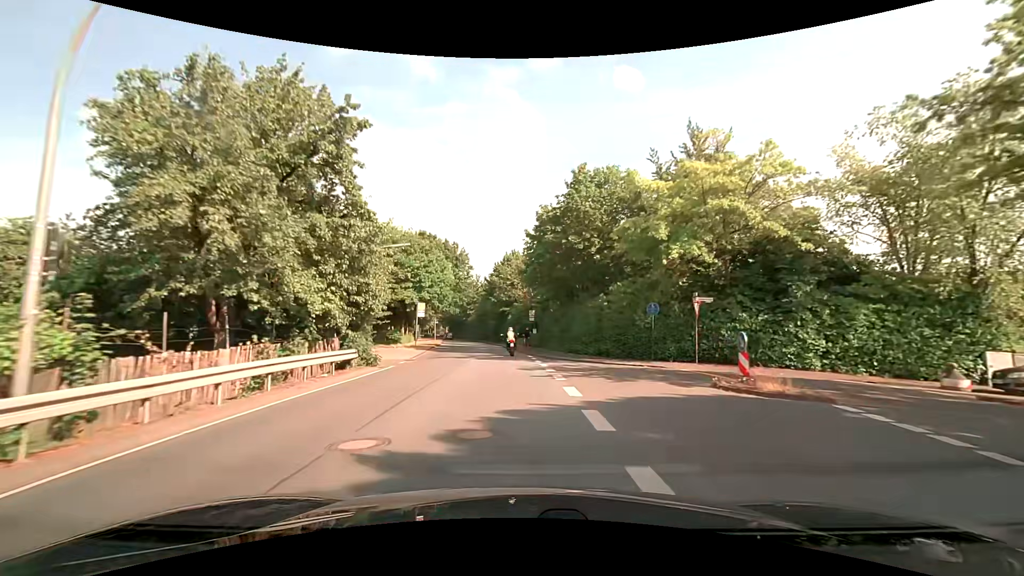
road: tertiary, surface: asphalt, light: Day
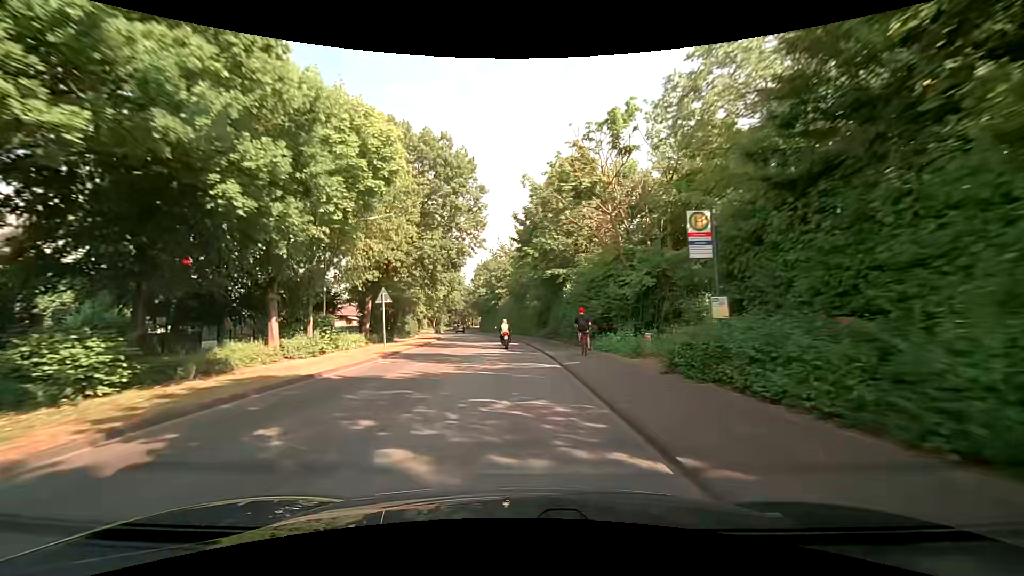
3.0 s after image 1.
(-1.4, +38.1) m; -4°
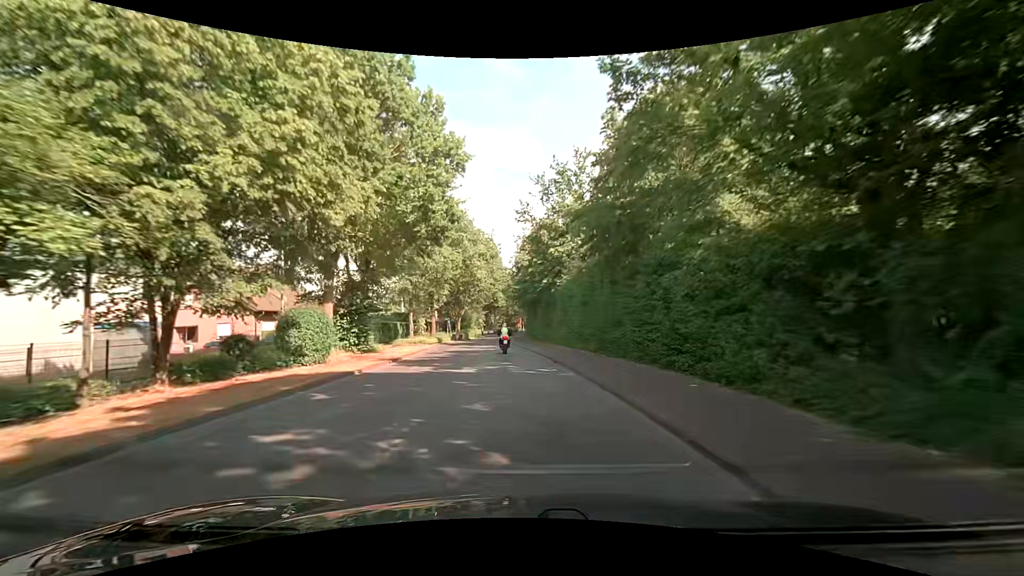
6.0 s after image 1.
(-2.1, +38.2) m; -7°
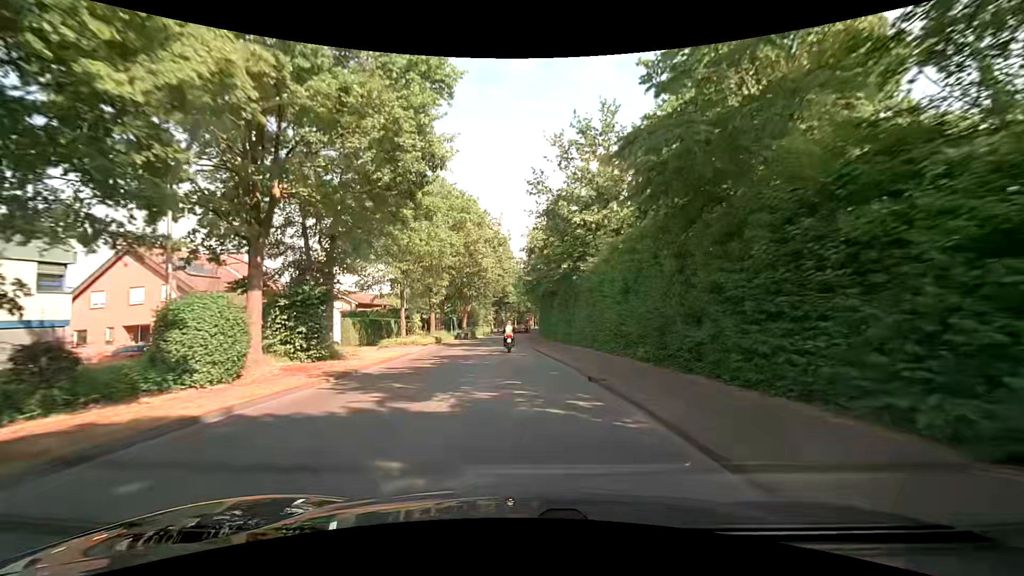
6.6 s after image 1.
(-0.1, +7.5) m; -1°
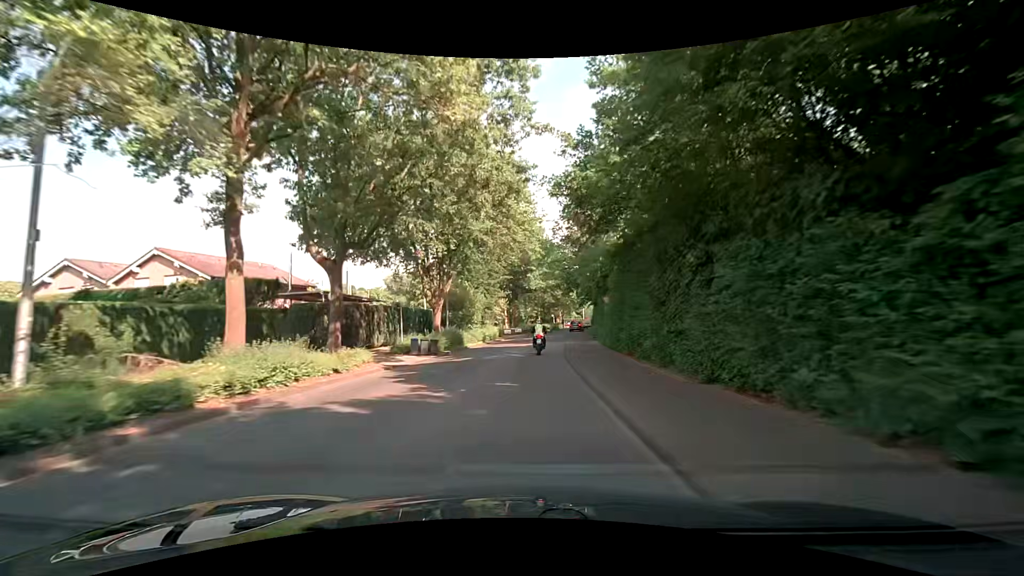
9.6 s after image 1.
(-1.7, +35.4) m; -3°
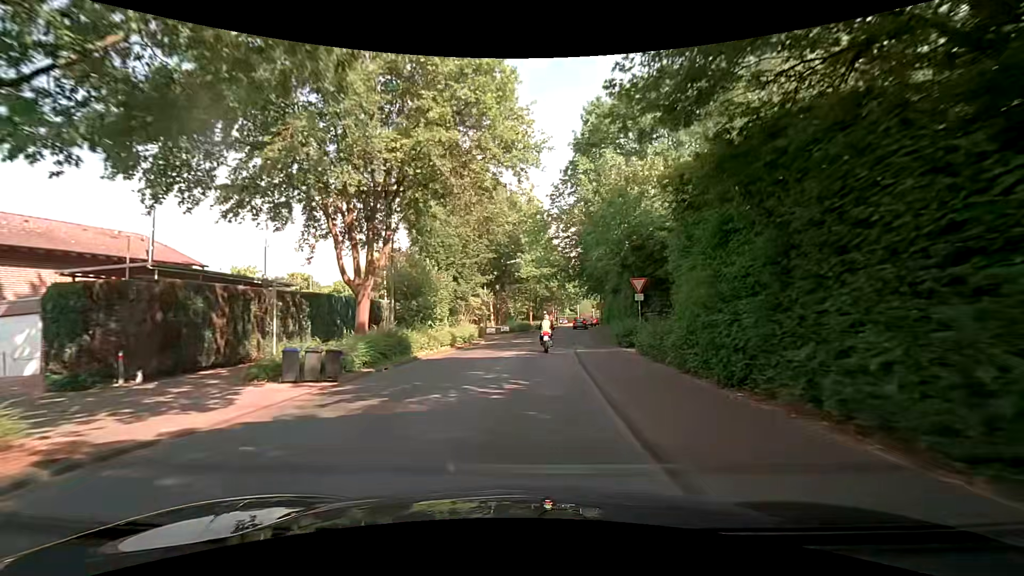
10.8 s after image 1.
(-0.1, +13.2) m; -1°
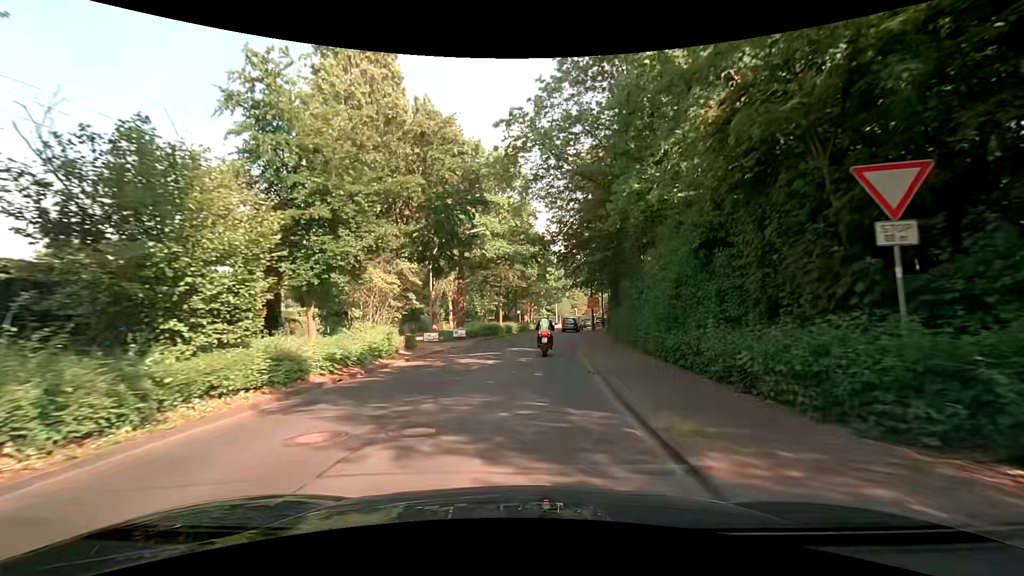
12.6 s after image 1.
(+0.7, +17.8) m; +3°
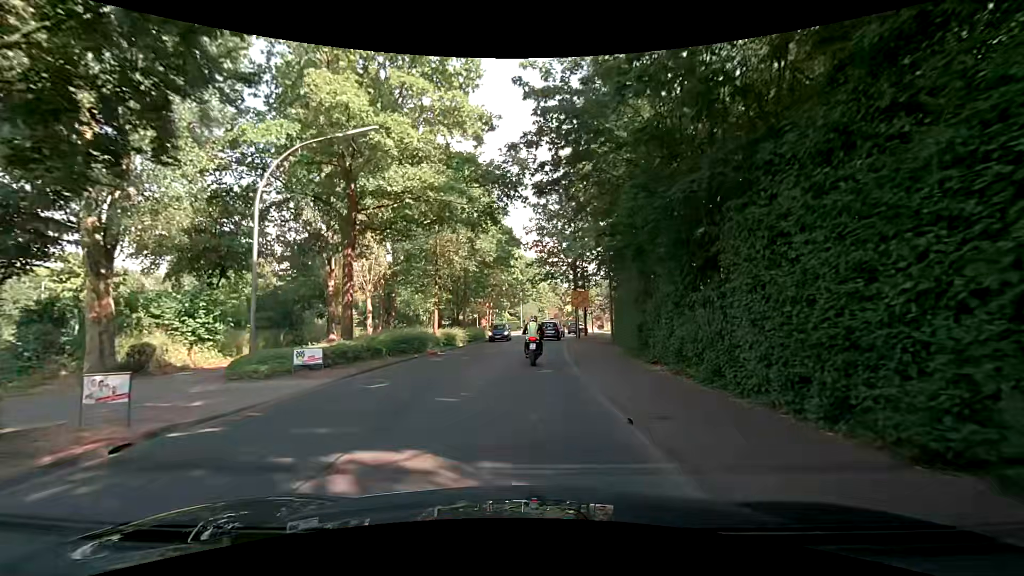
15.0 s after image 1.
(+1.1, +18.7) m; +5°
